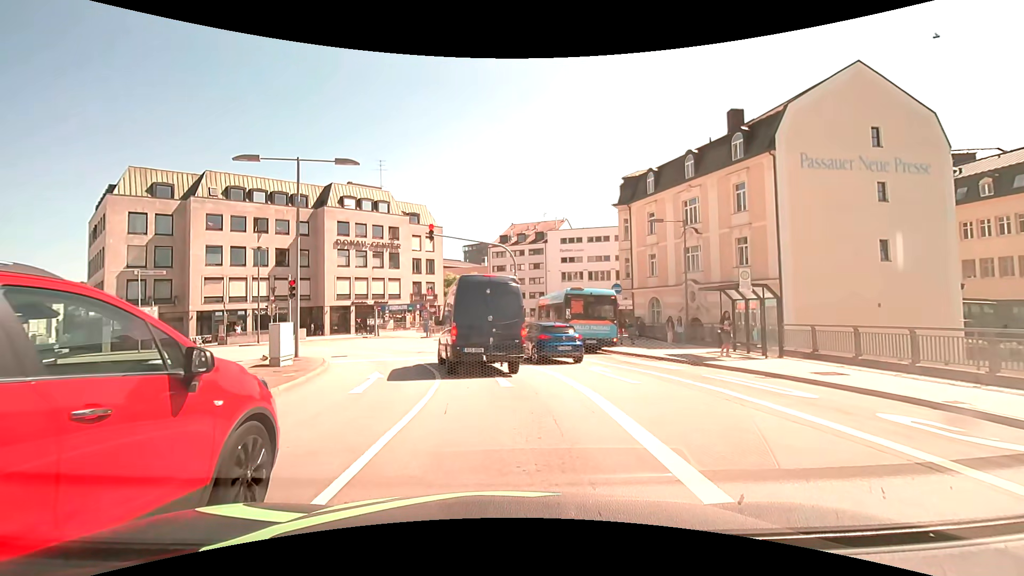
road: primary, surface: asphalt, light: Day
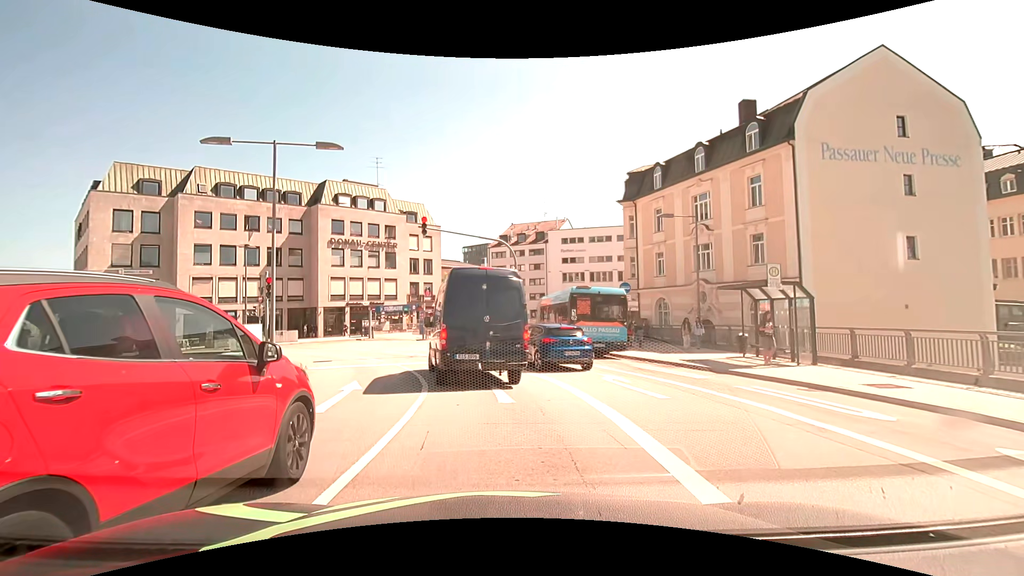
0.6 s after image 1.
(0.0, +2.0) m; +1°
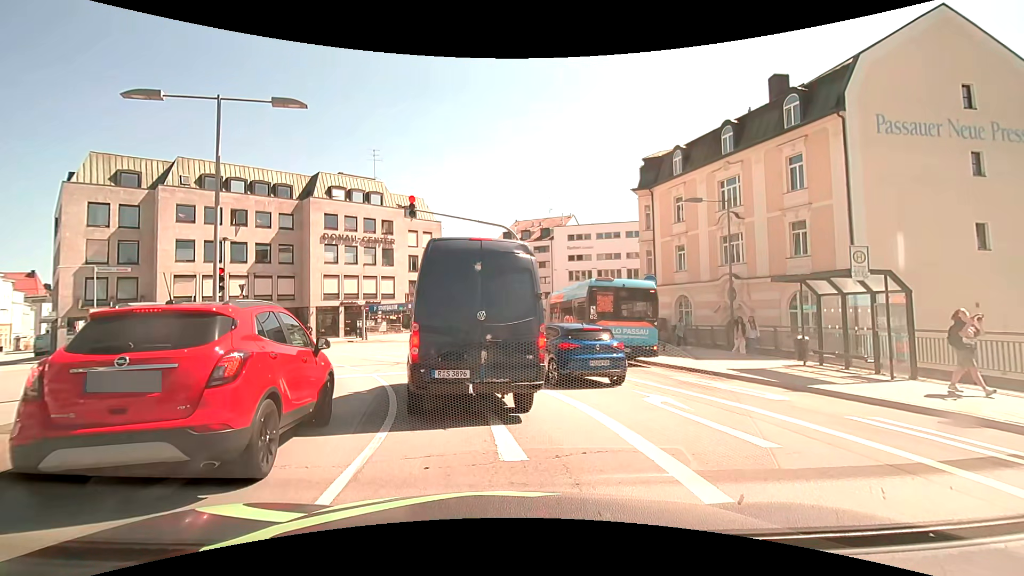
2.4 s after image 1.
(0.0, +3.5) m; 0°
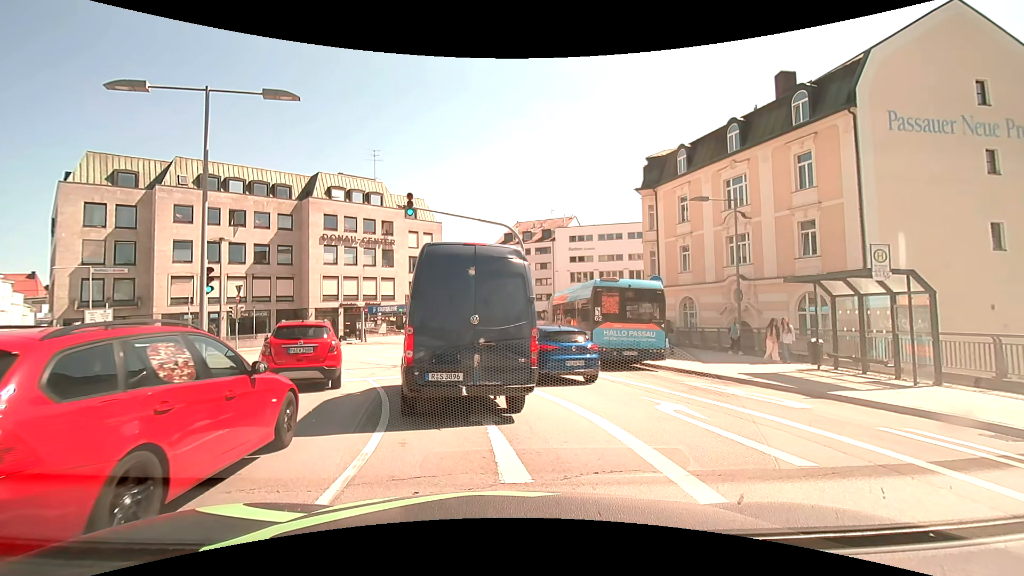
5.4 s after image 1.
(0.0, +0.7) m; 0°
